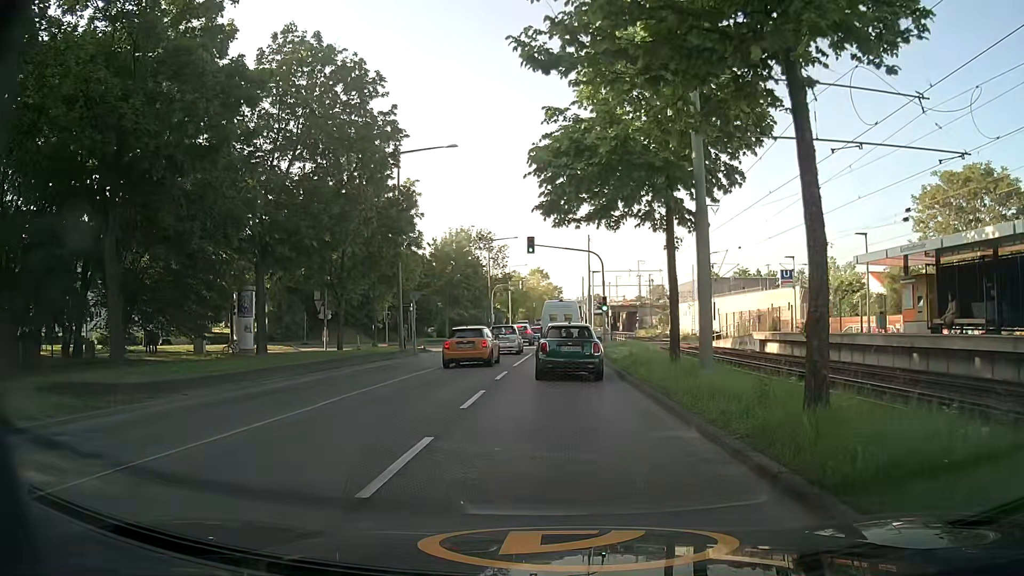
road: secondary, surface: asphalt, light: Day
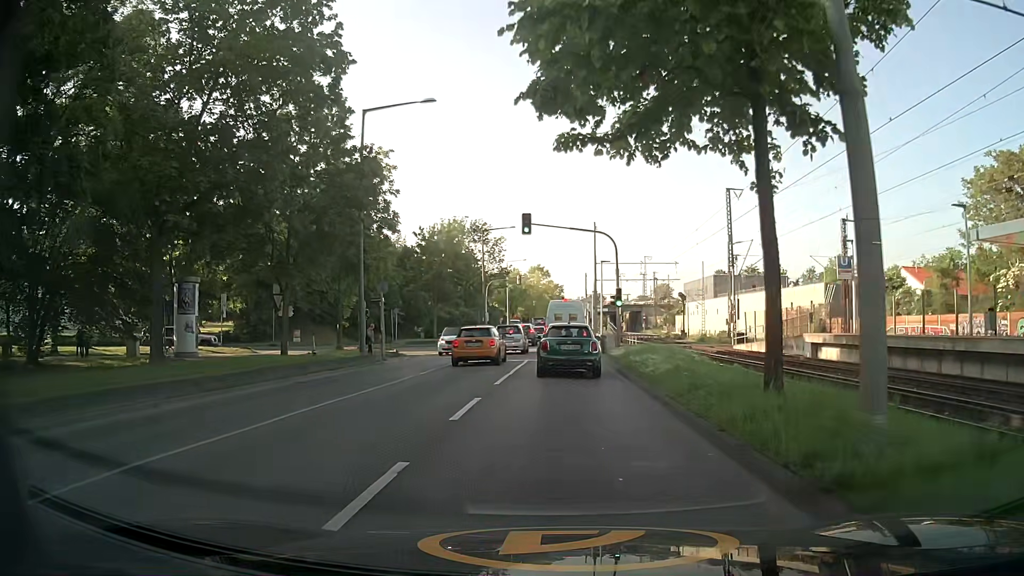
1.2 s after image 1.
(-0.2, +8.0) m; -2°
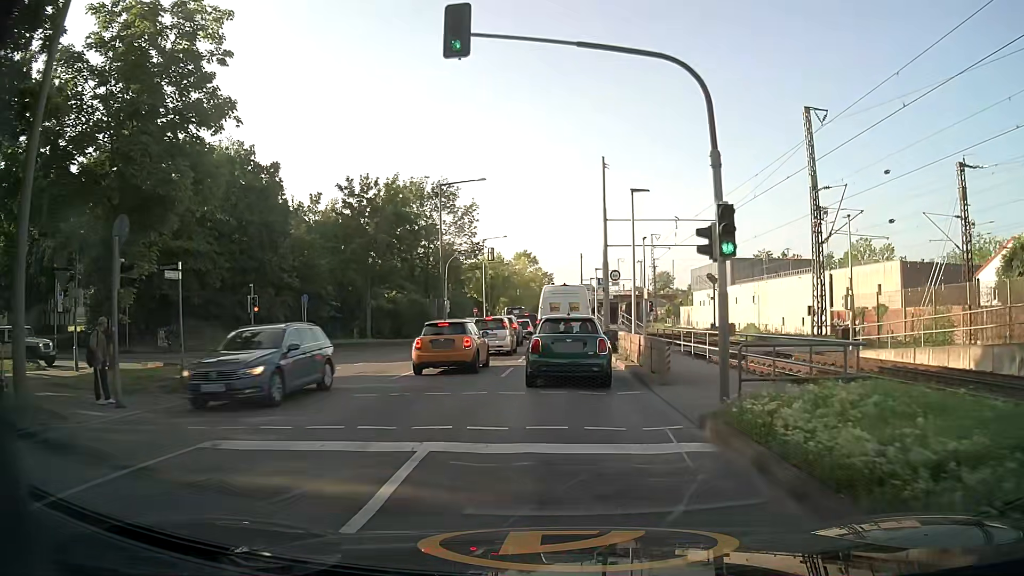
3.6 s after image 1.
(+0.5, +20.2) m; +2°
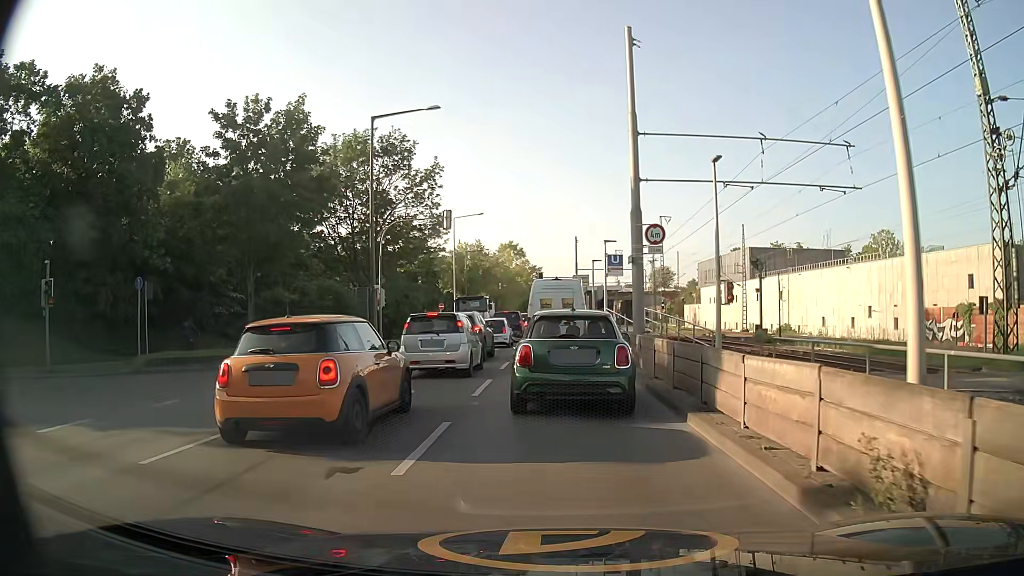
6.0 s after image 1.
(0.0, +16.2) m; 0°
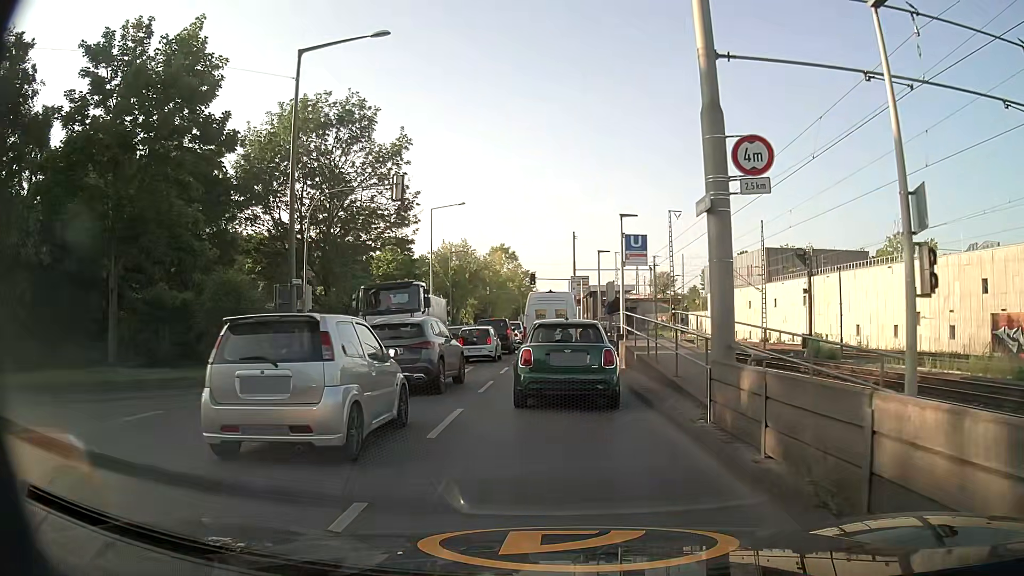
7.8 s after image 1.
(+0.1, +9.7) m; +1°
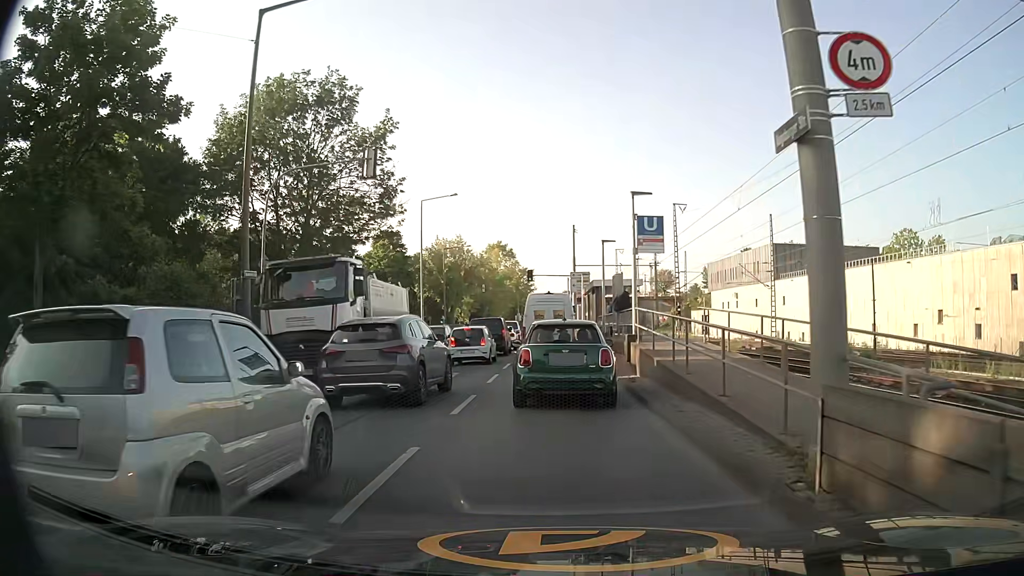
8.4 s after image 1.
(0.0, +3.7) m; 0°
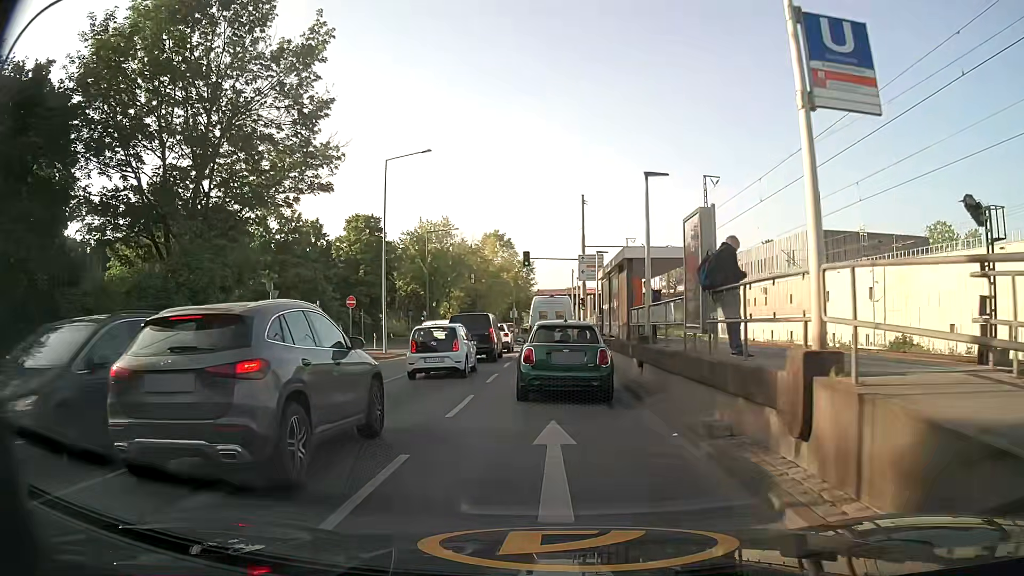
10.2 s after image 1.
(0.0, +12.7) m; 0°
(0, +10) (0, +20) (0, +30) (0, +40) (0, +50) (0, +60) (0, +70) (-1, +80) (-1, +90) (-1, +100) m
